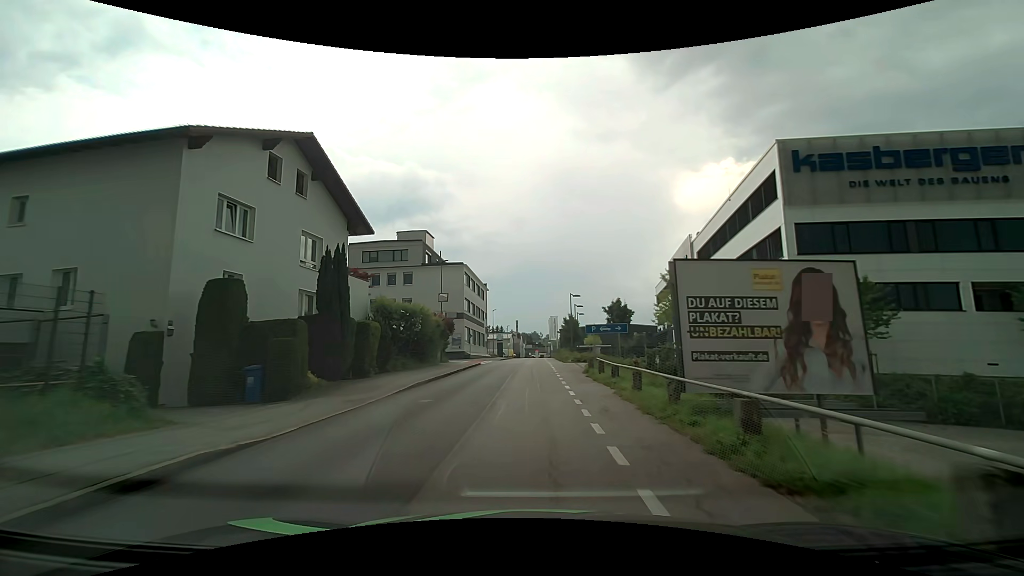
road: residential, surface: asphalt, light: Day
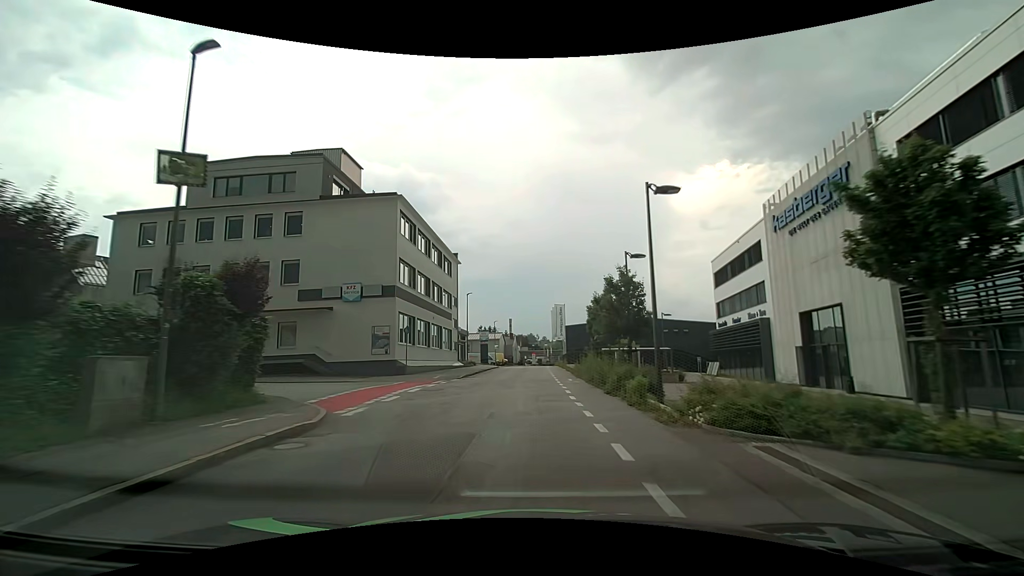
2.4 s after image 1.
(+0.2, +30.3) m; 0°
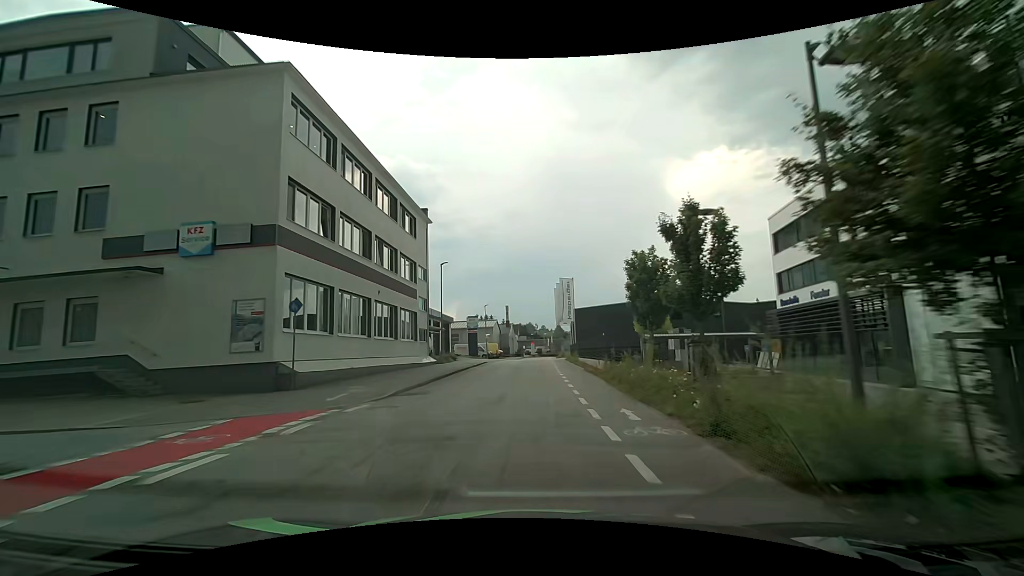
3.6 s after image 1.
(+0.1, +15.2) m; 0°
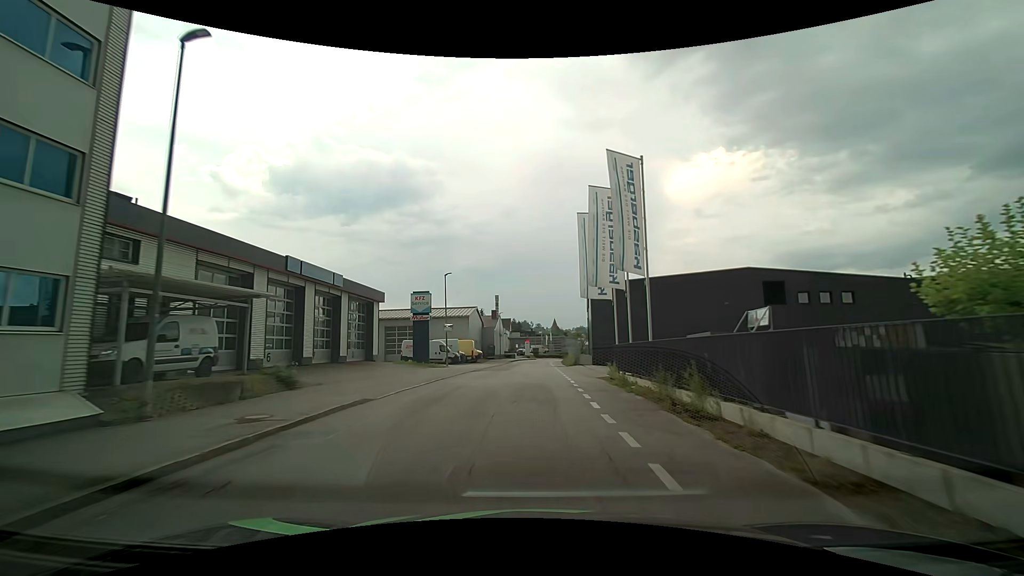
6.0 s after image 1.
(+0.3, +30.7) m; +1°
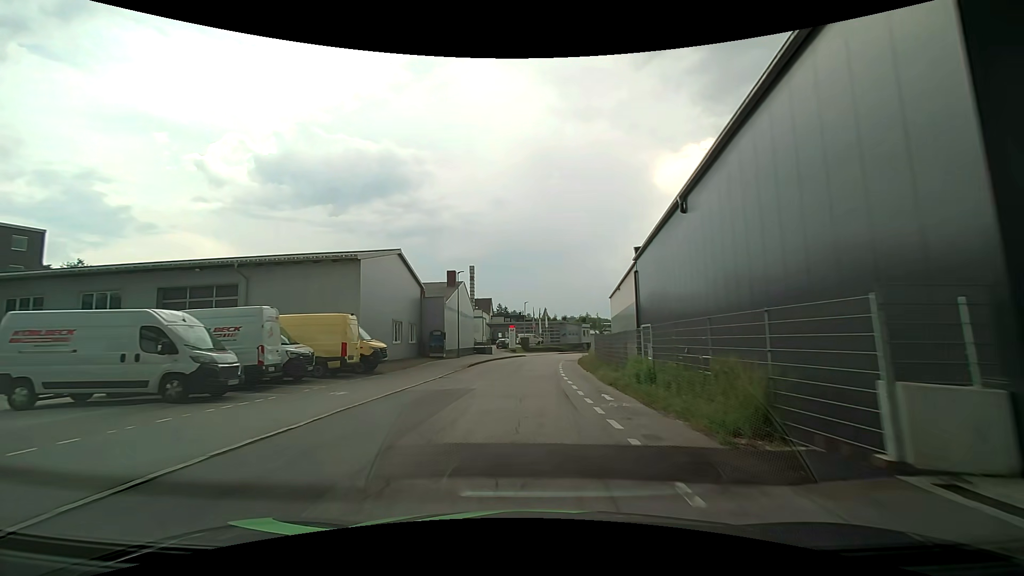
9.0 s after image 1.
(+0.1, +38.7) m; 0°
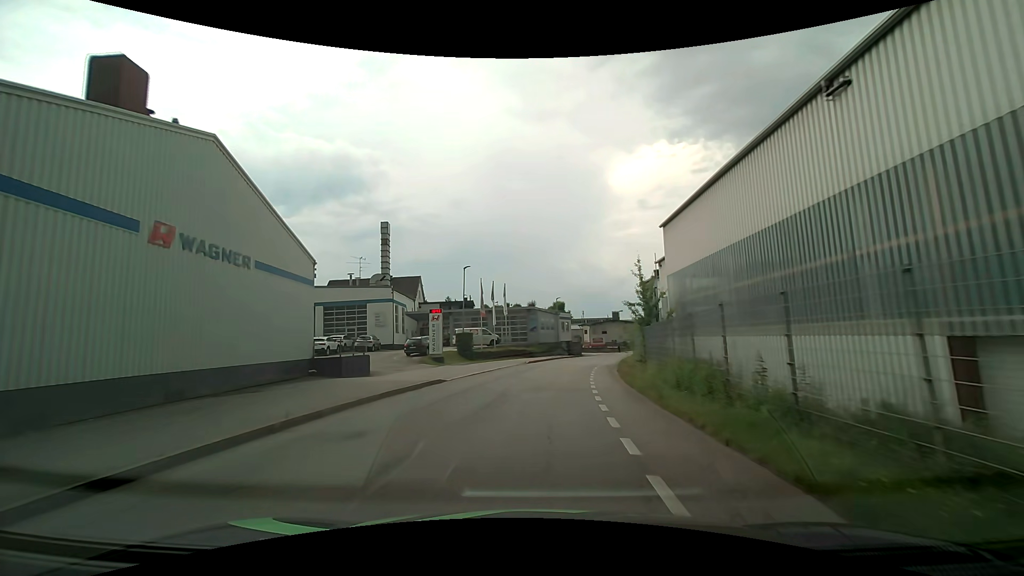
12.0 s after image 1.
(+1.4, +38.7) m; +4°
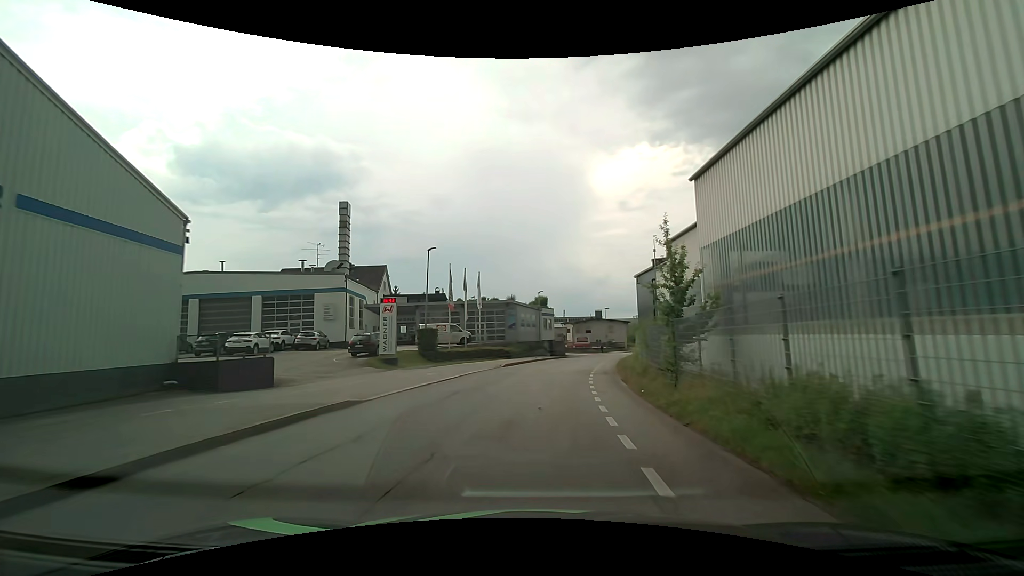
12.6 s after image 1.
(+0.2, +7.7) m; +2°
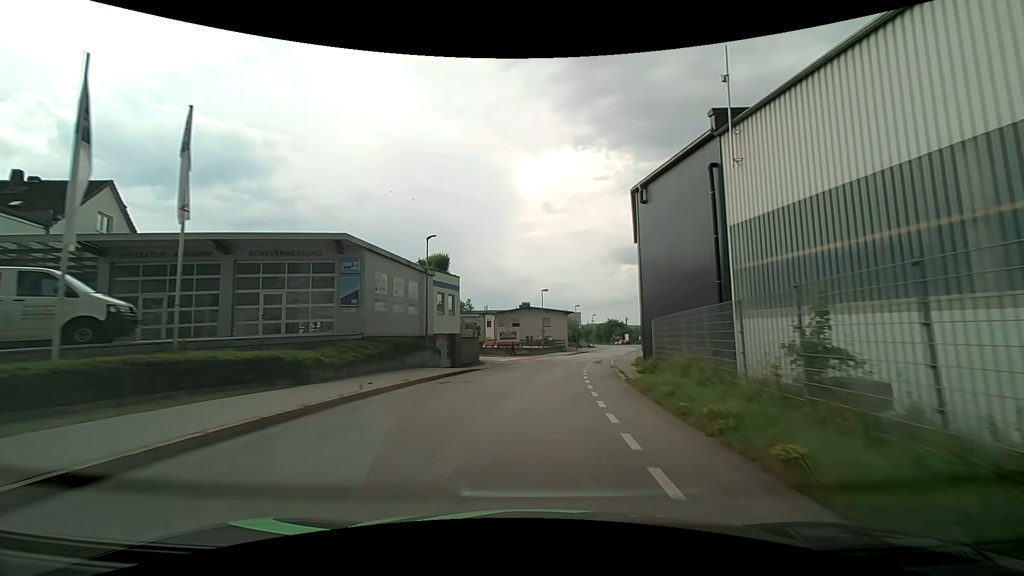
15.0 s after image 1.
(+2.6, +30.6) m; +10°
(0, +10) (+1, +20) (+2, +30) (+4, +40) (+6, +50) (+8, +59) (+10, +69) (+13, +79) (+15, +88) (+18, +98) m
